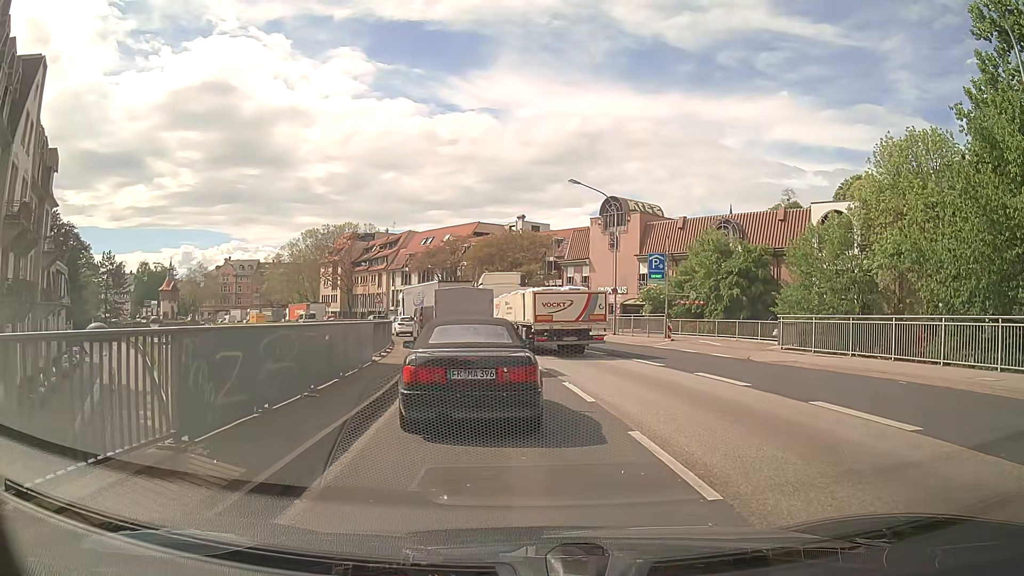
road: primary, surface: asphalt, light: Day
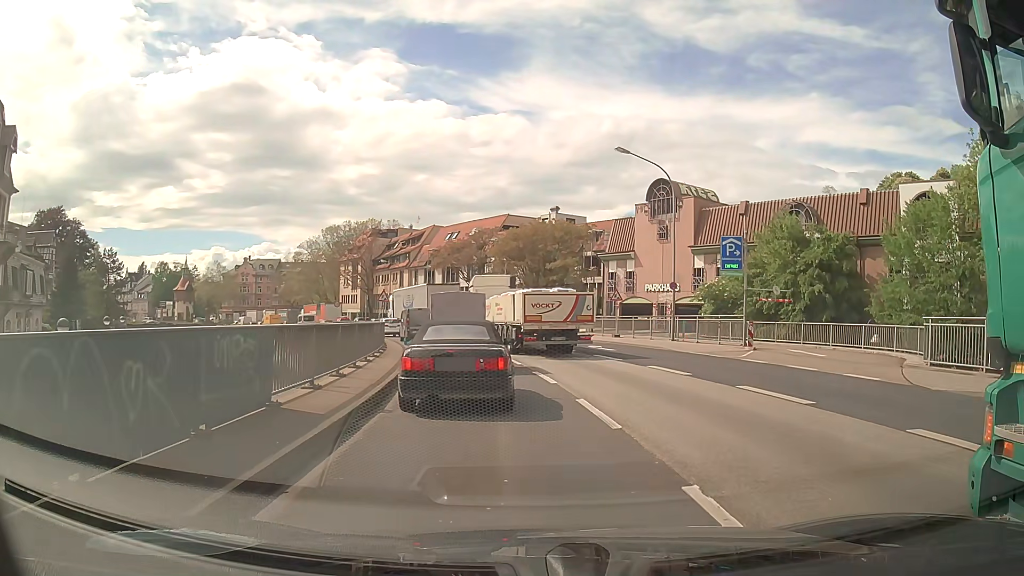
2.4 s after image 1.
(-0.3, +8.8) m; -3°
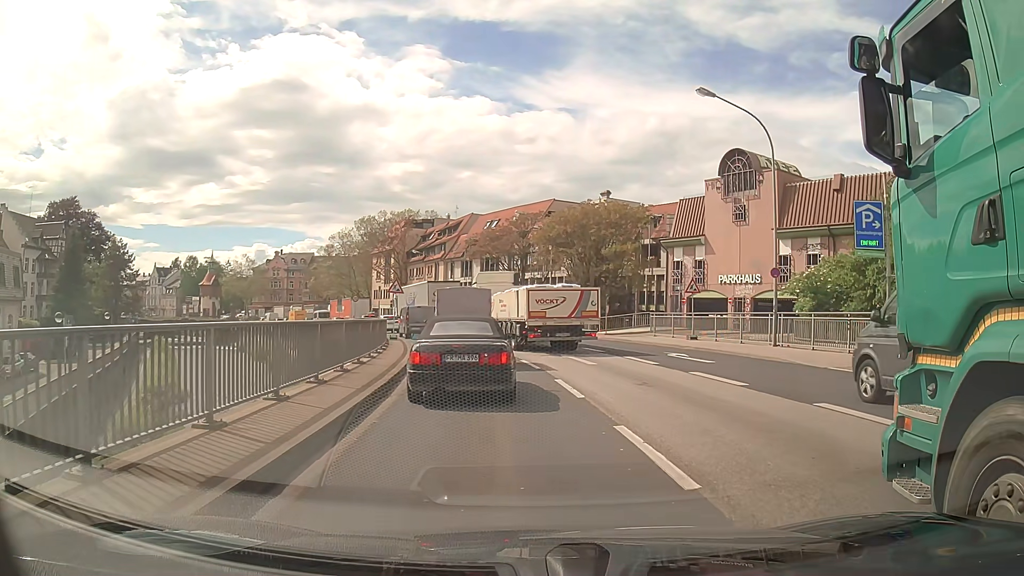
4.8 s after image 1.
(-0.4, +9.0) m; -4°
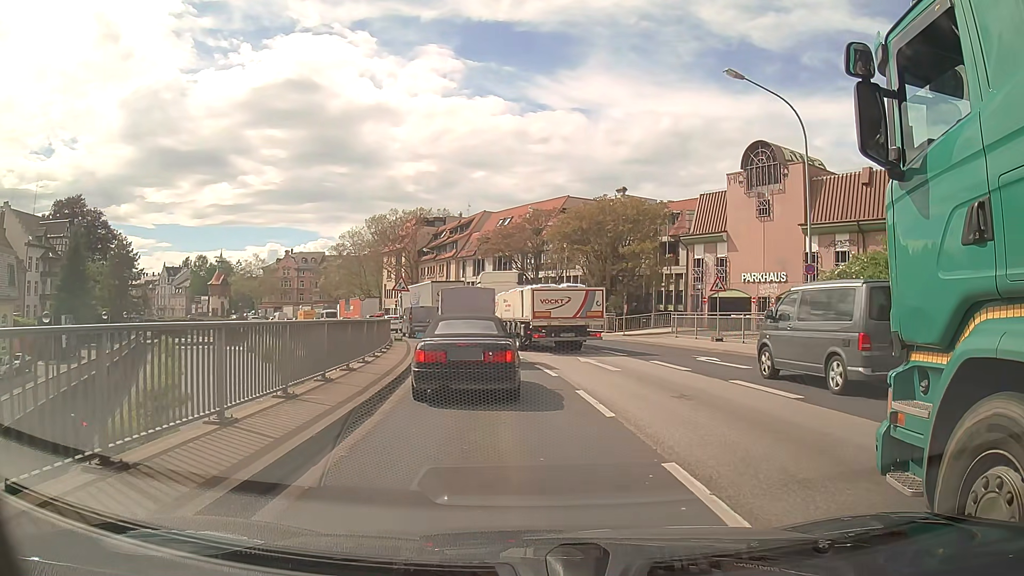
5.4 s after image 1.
(0.0, +2.1) m; -1°
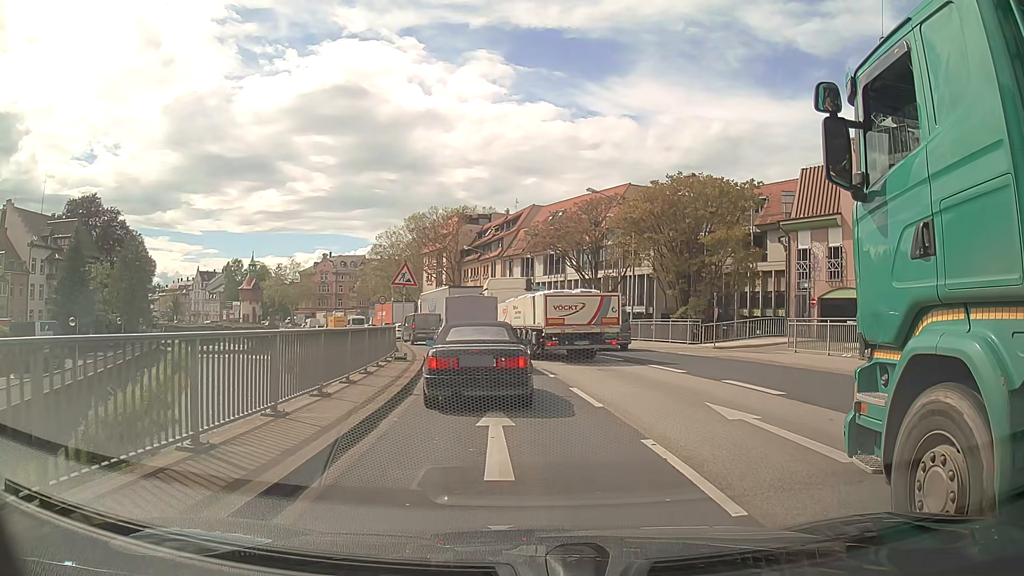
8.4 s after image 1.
(-0.5, +10.3) m; -5°
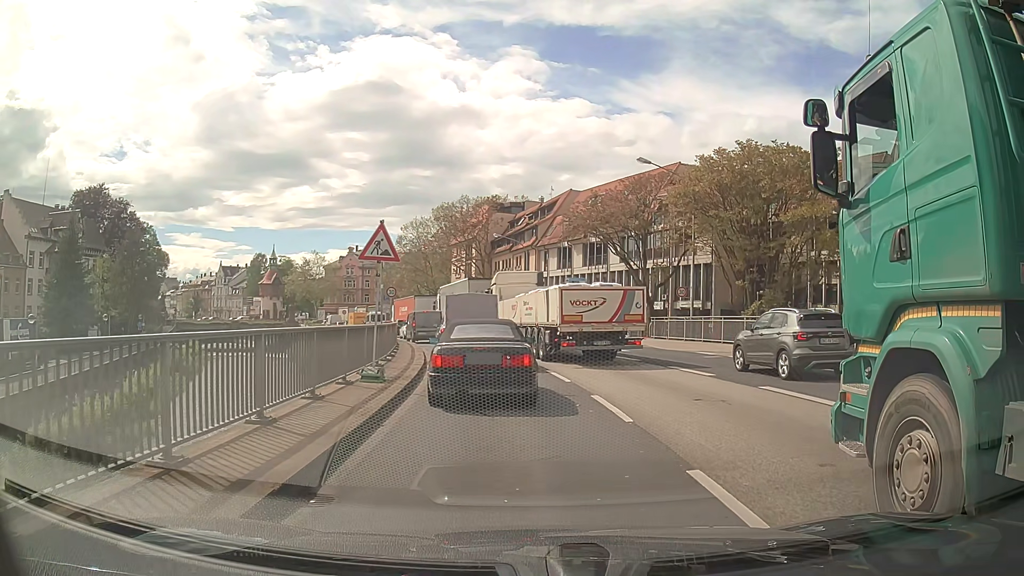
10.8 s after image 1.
(-0.1, +7.7) m; -2°
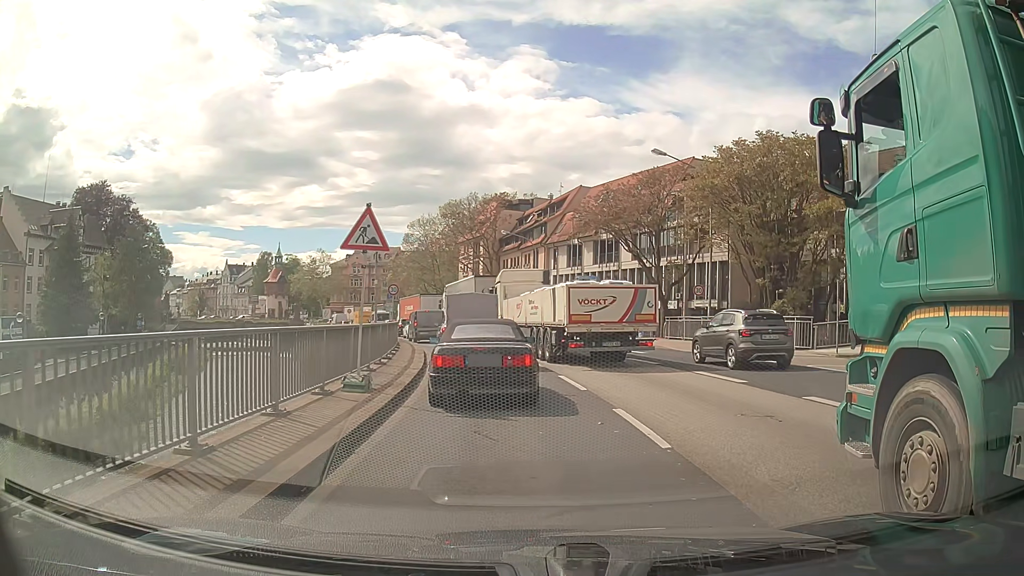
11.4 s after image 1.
(0.0, +1.8) m; 0°
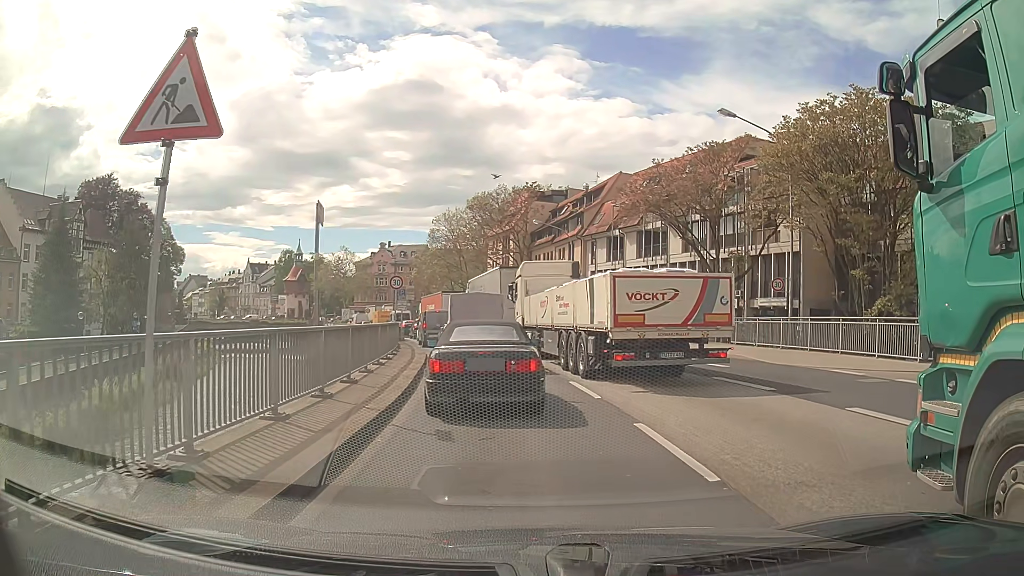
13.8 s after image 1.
(-0.3, +7.2) m; -5°
